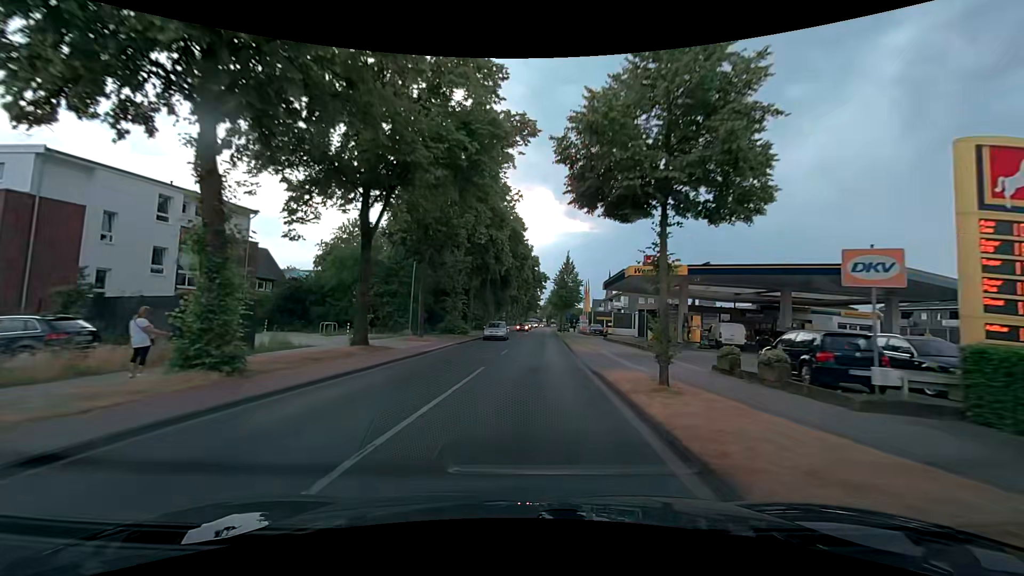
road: secondary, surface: asphalt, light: Day
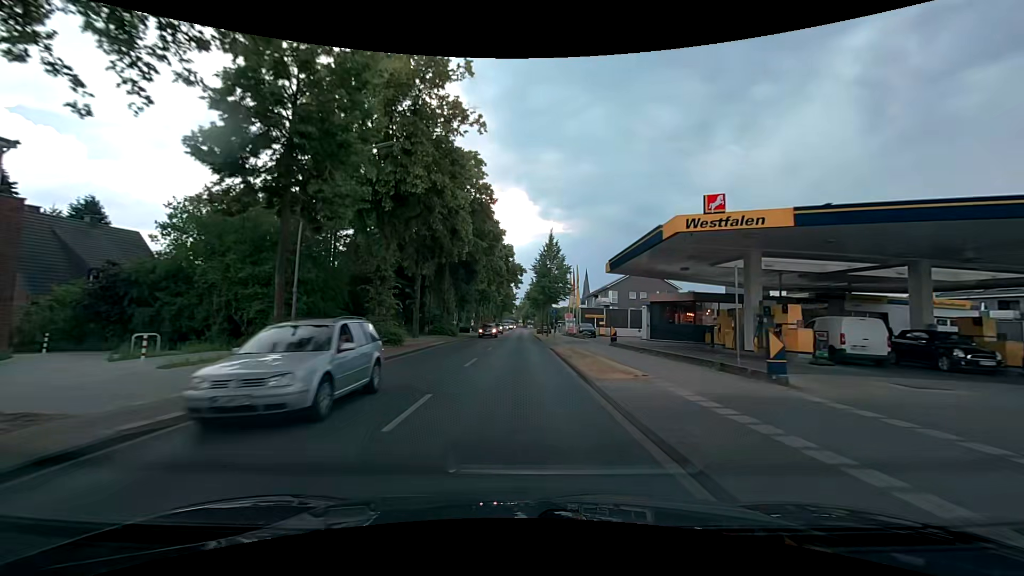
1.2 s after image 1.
(+0.6, +15.3) m; +3°
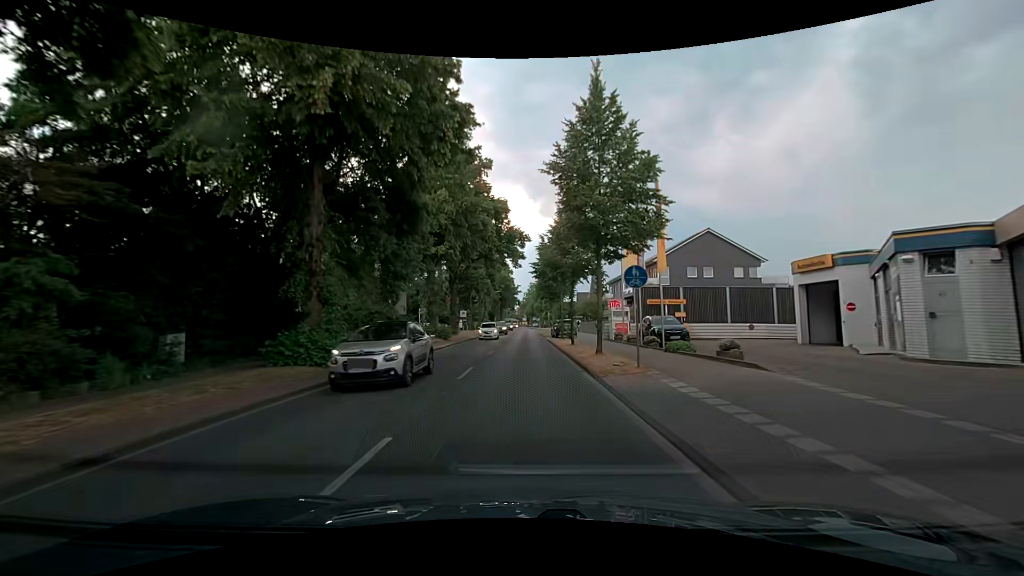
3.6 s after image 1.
(+0.1, +30.6) m; -1°
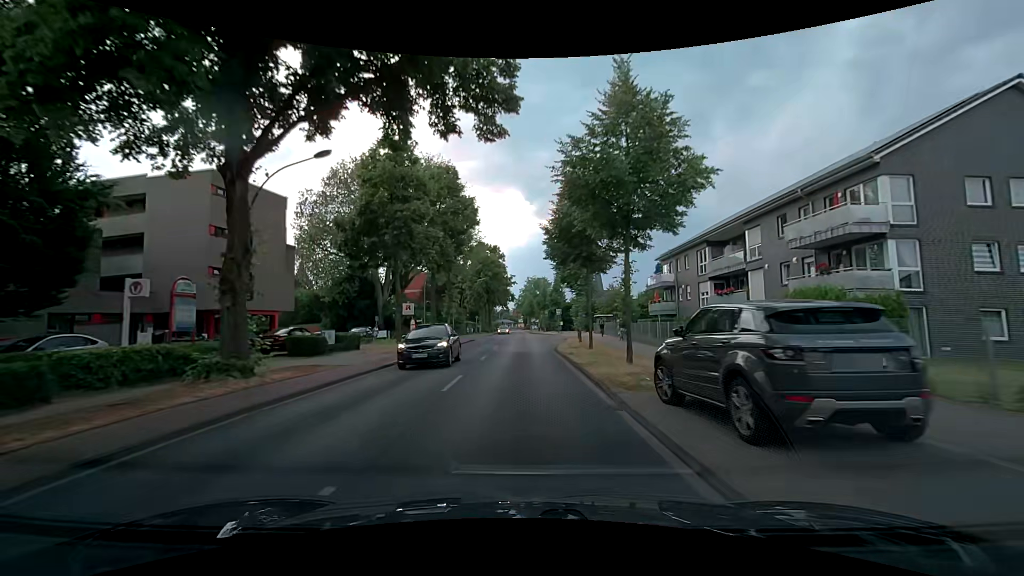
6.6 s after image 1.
(+0.8, +38.2) m; +1°
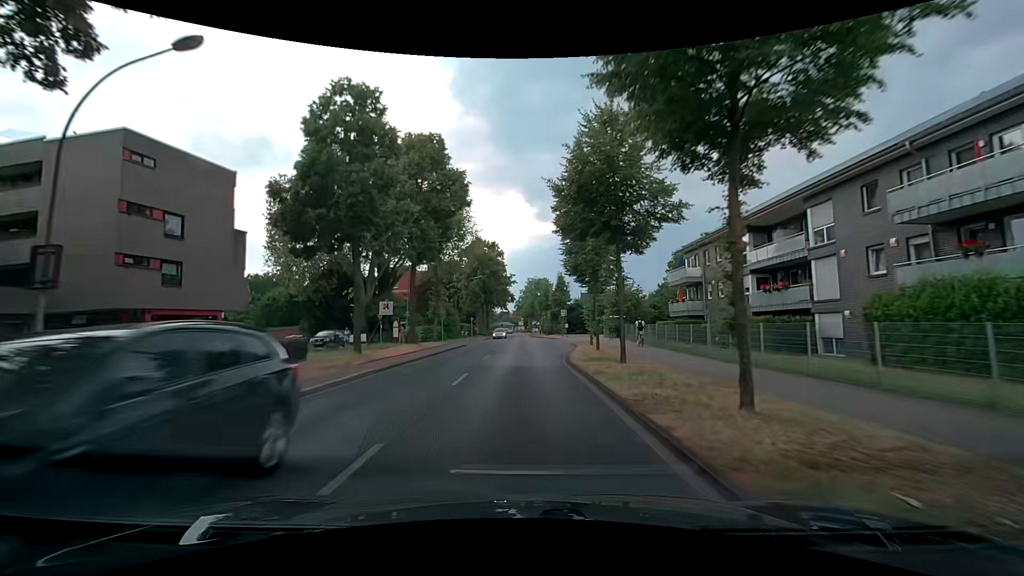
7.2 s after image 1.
(0.0, +7.6) m; 0°
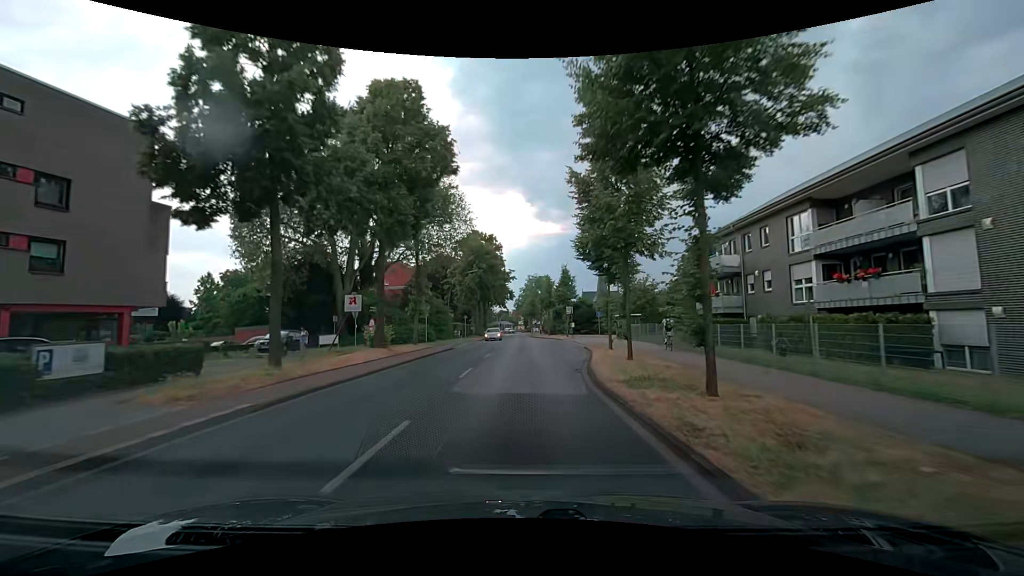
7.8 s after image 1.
(0.0, +7.6) m; -1°
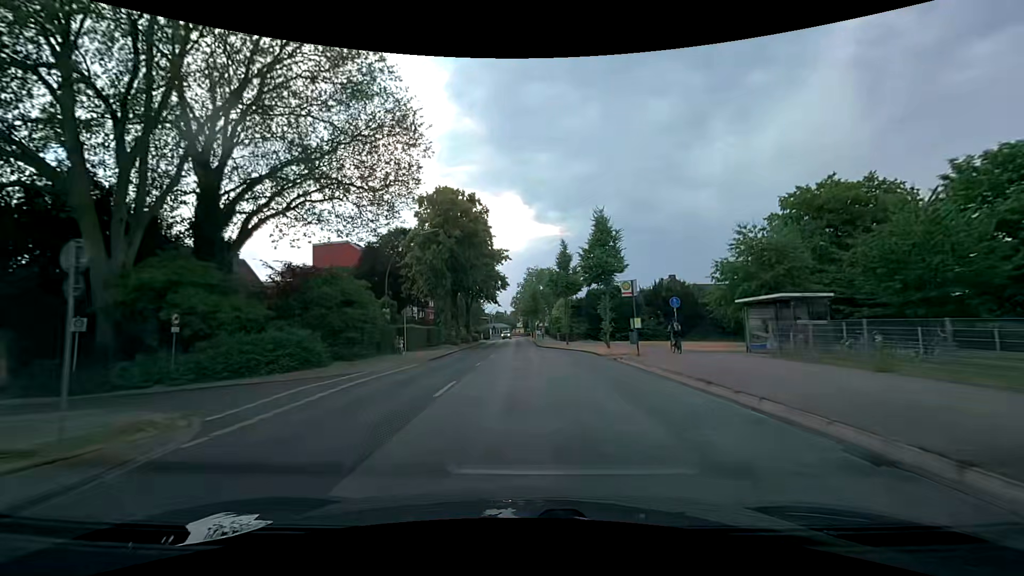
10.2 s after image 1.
(+0.6, +30.4) m; +1°
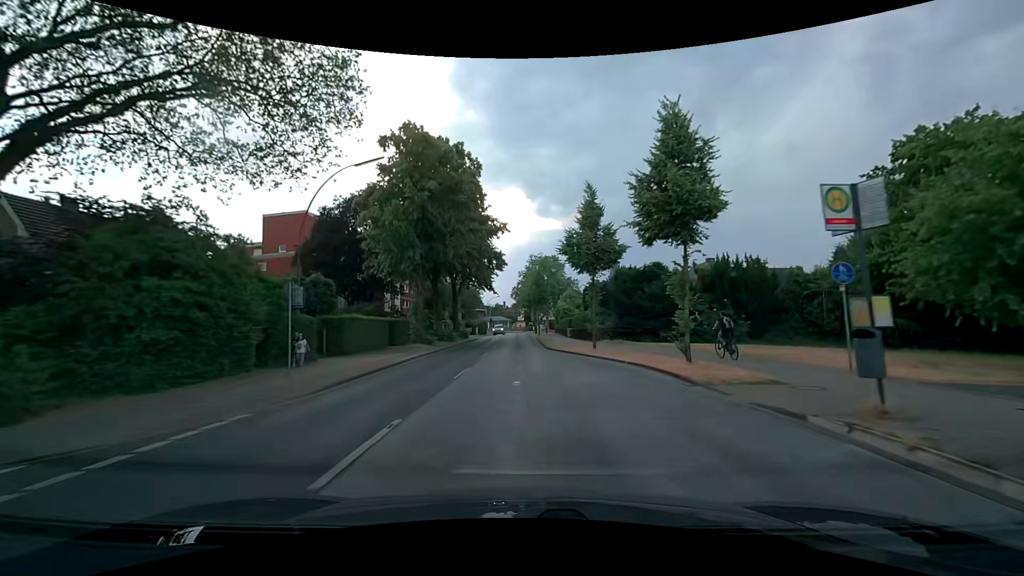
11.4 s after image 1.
(0.0, +15.2) m; -1°
(0, +10) (0, +20) (0, +30) (0, +40) (0, +50) (-1, +60) (-1, +70) (-1, +80) (0, +90) (+1, +100) m
